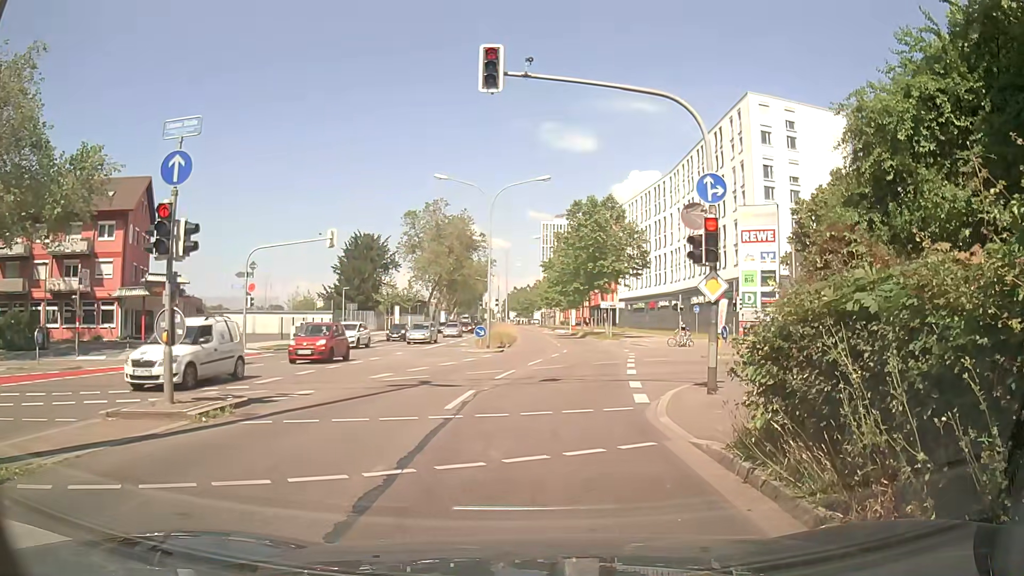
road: secondary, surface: asphalt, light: Day
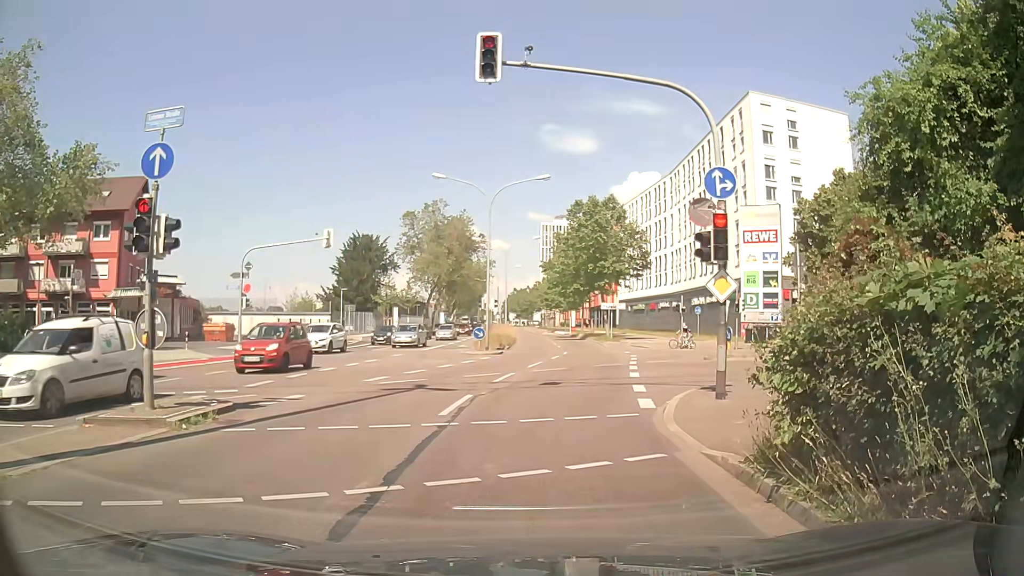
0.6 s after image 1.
(0.0, +0.6) m; 0°
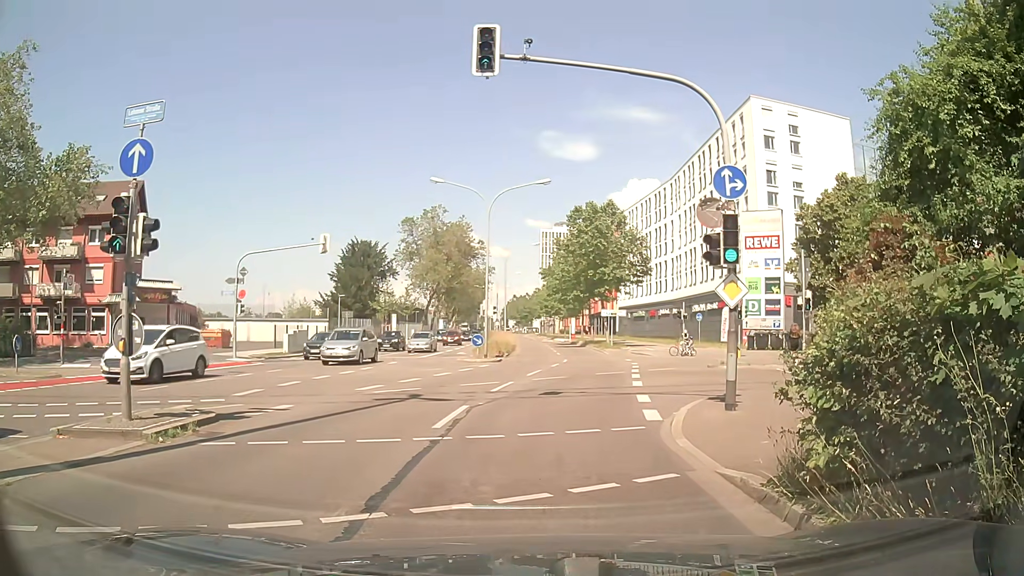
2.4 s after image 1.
(0.0, +0.7) m; 0°
